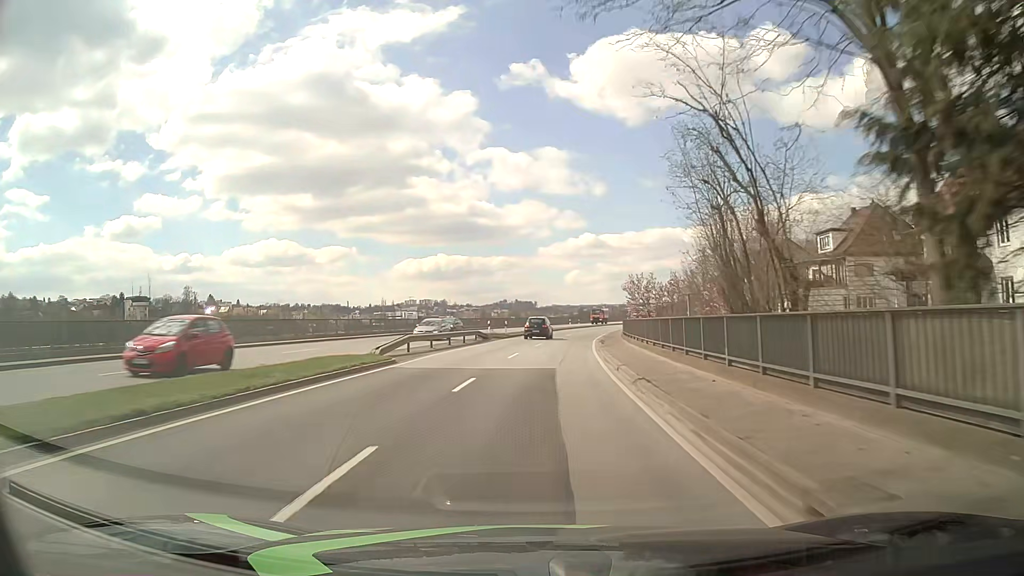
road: primary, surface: asphalt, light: Day
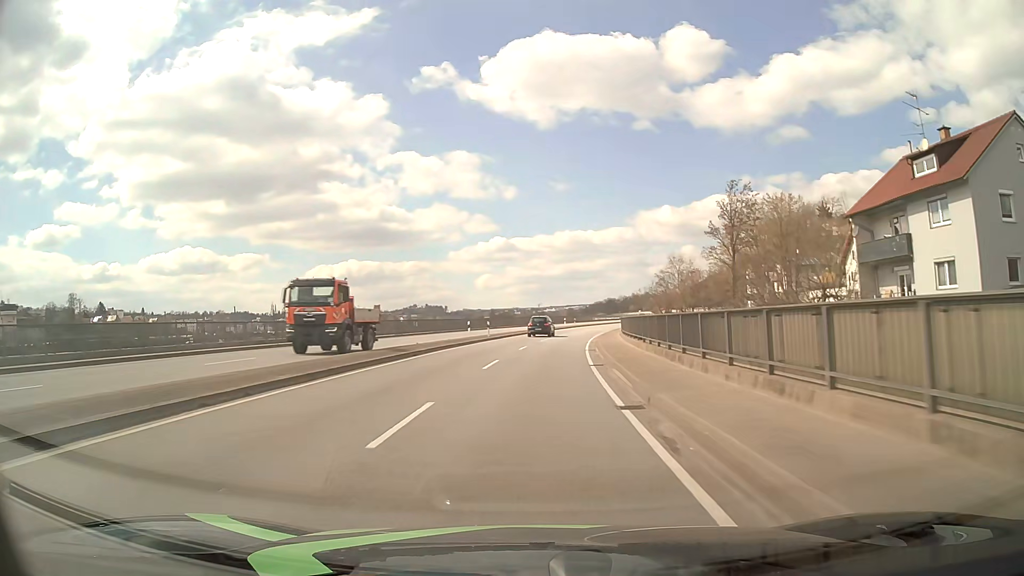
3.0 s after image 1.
(+3.7, +53.5) m; +8°
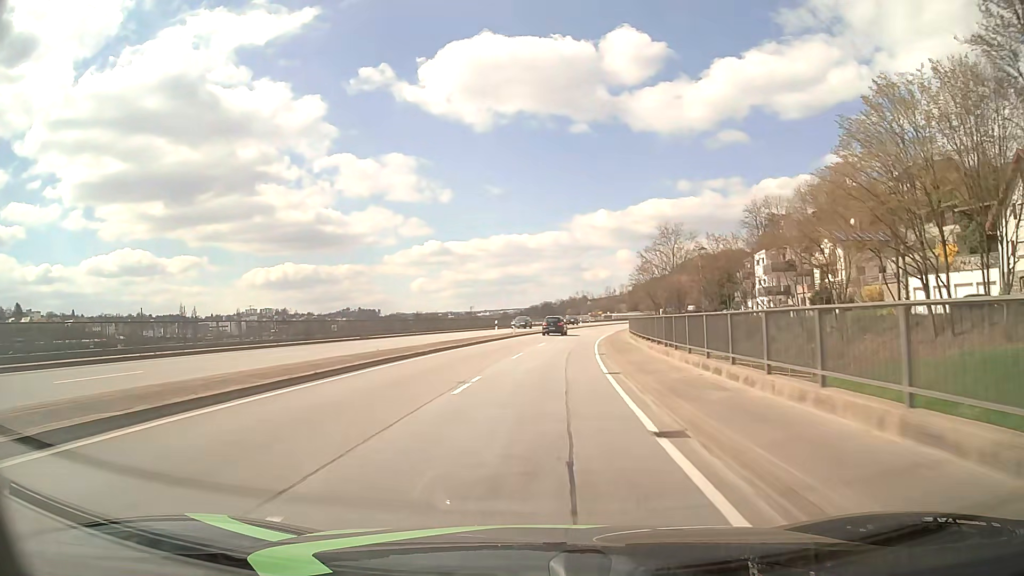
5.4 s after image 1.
(+2.1, +42.7) m; +5°
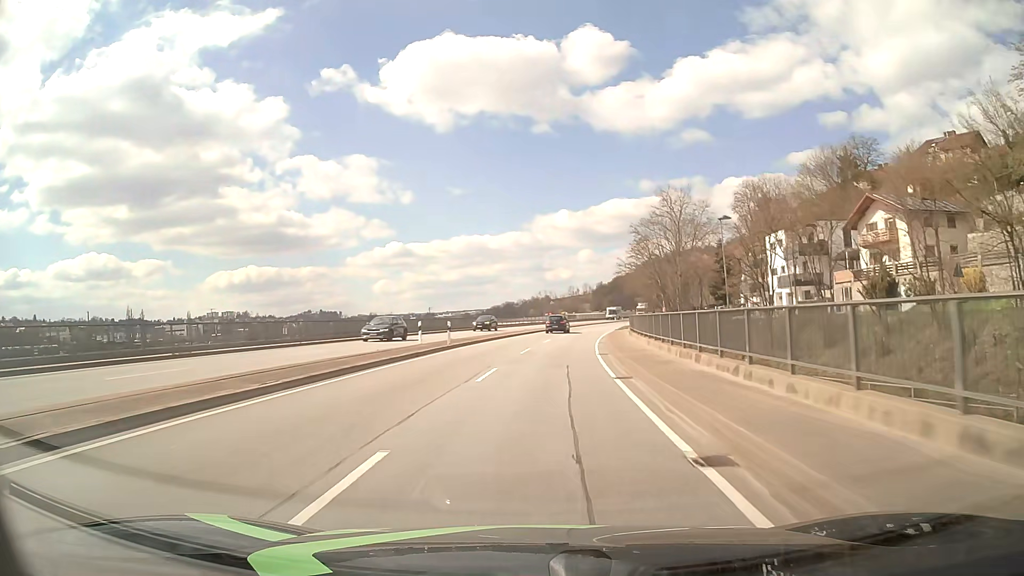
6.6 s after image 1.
(+0.7, +21.4) m; +3°
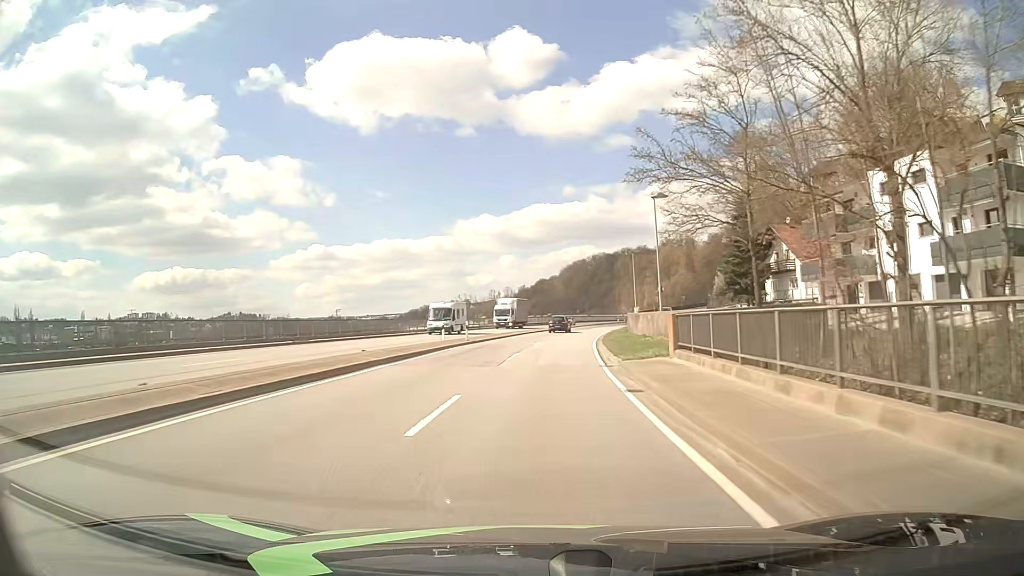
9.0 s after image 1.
(+2.4, +42.8) m; +7°
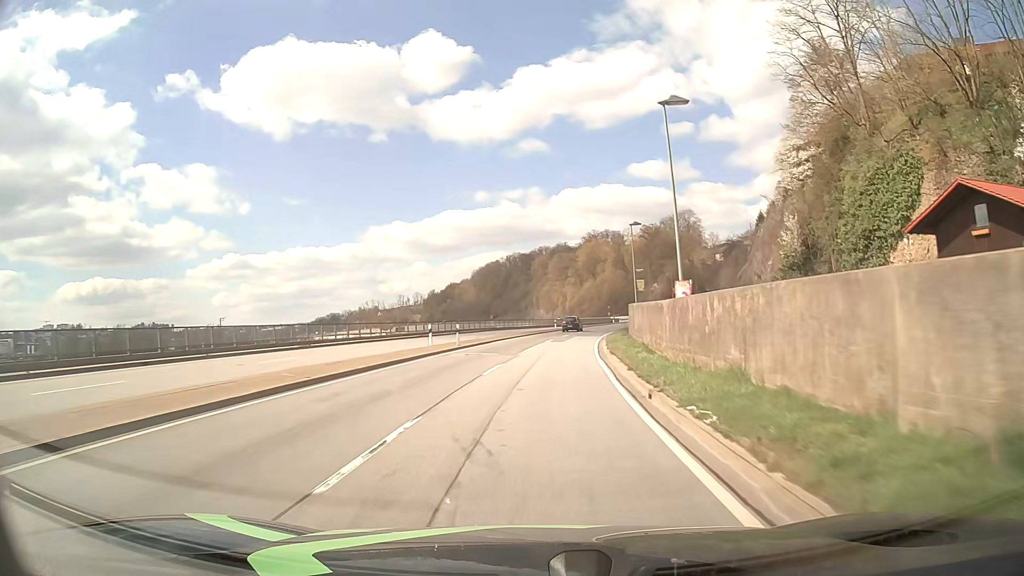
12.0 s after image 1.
(+3.5, +53.5) m; +7°
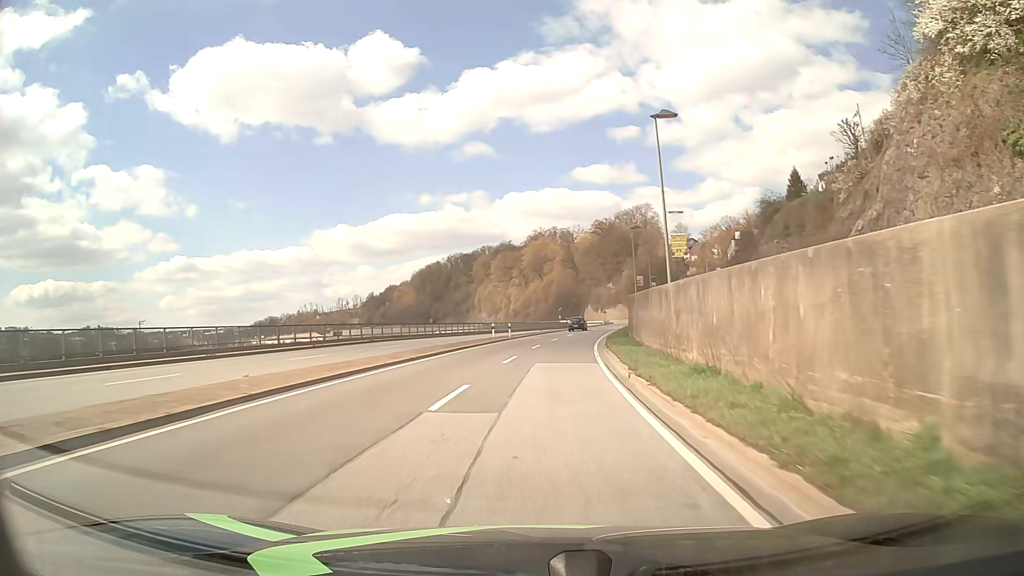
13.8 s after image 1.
(+1.4, +32.2) m; +5°
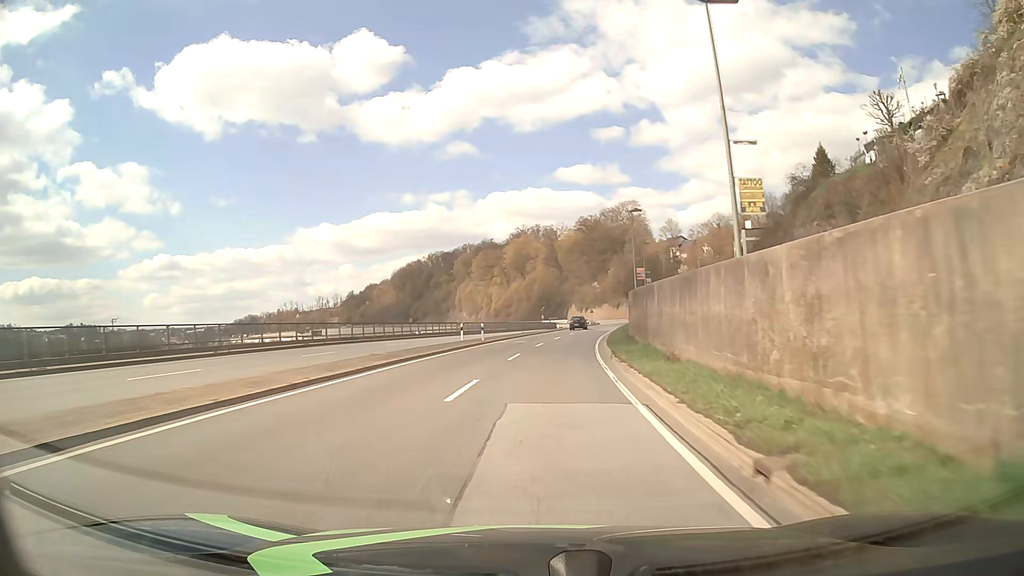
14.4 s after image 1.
(+0.2, +10.7) m; +2°
(0, +10) (0, +20) (+1, +30) (+2, +40) (+3, +50) (+4, +60) (+5, +70) (+7, +80) (+9, +89) (+10, +99) m
